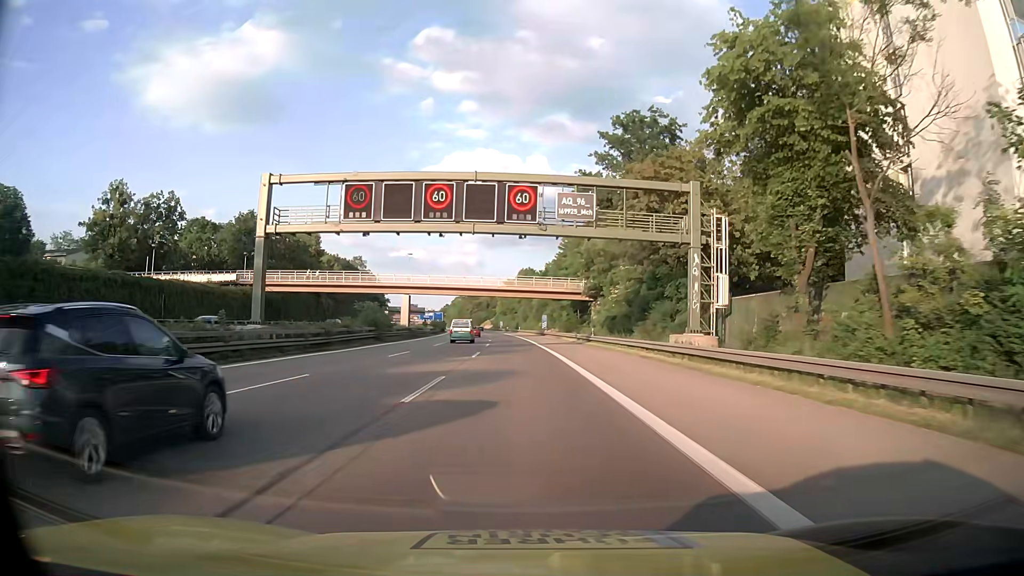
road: motorway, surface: asphalt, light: Day
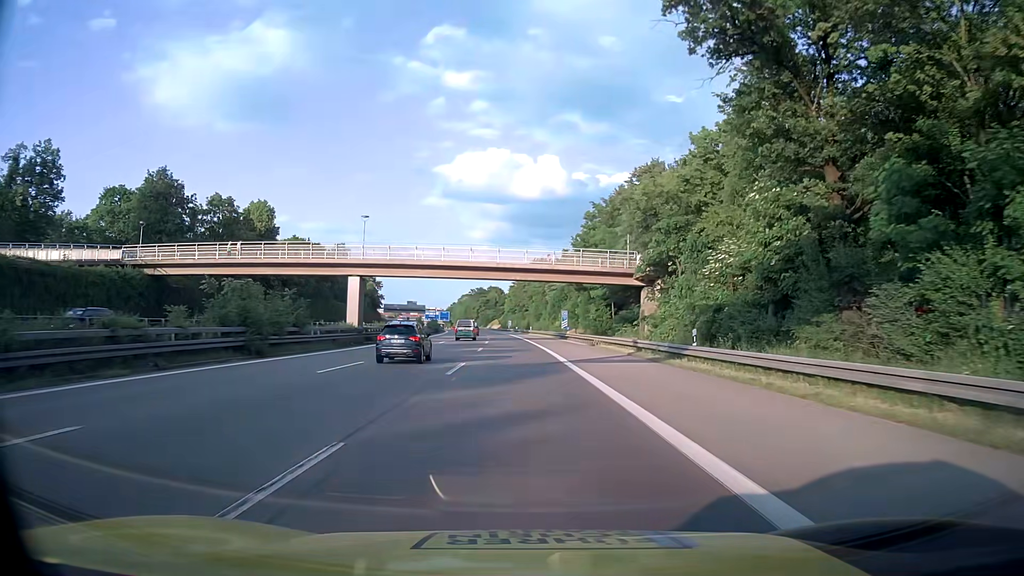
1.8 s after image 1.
(-0.2, +29.0) m; -1°
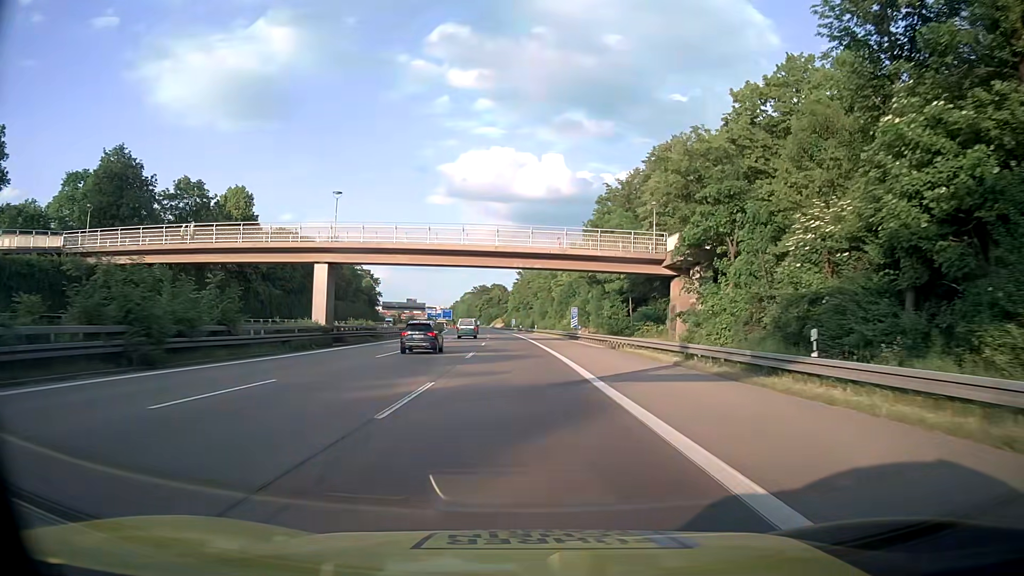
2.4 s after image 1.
(0.0, +9.7) m; 0°
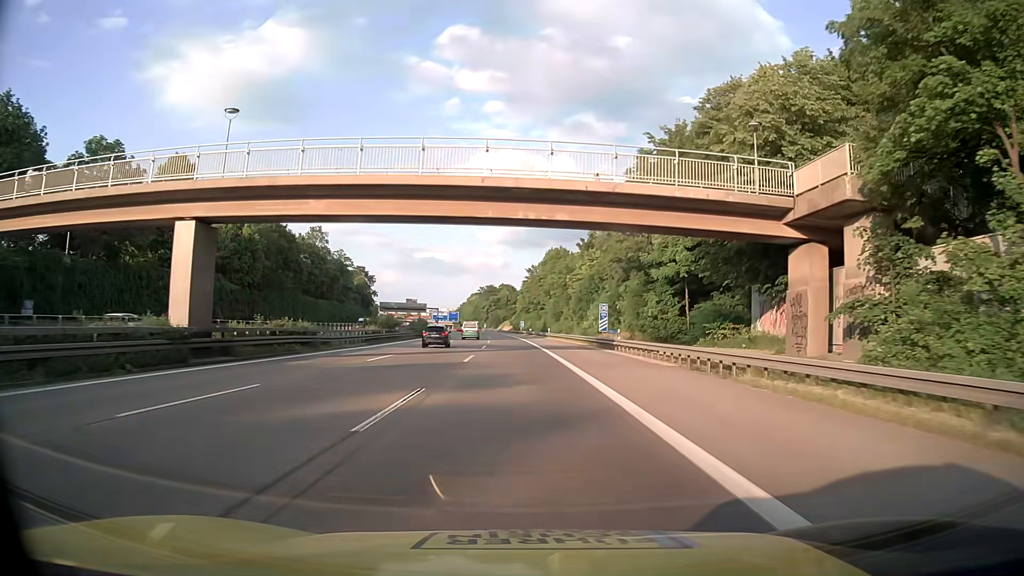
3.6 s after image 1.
(-0.4, +19.4) m; -2°
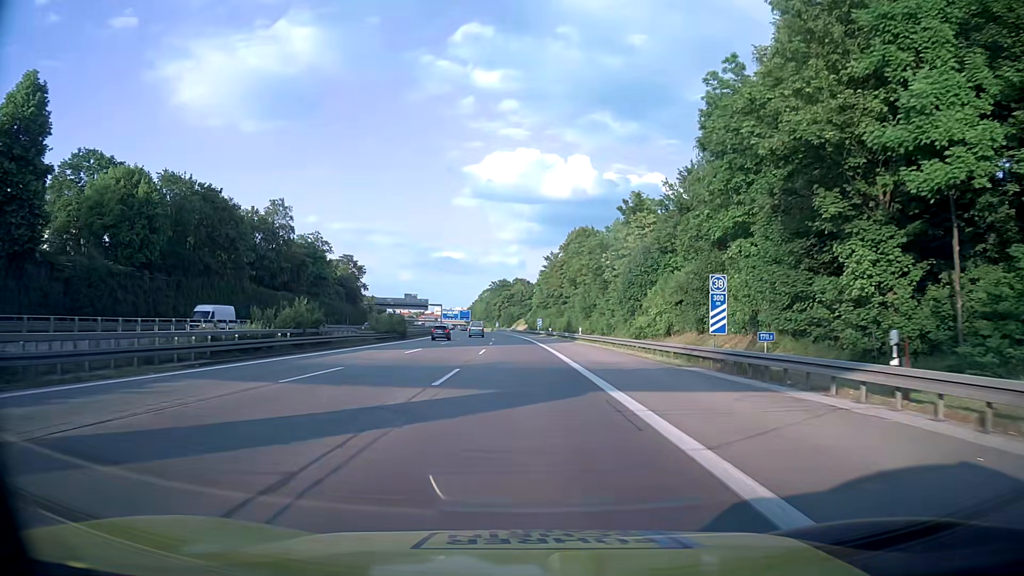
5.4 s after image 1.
(-0.2, +29.2) m; 0°
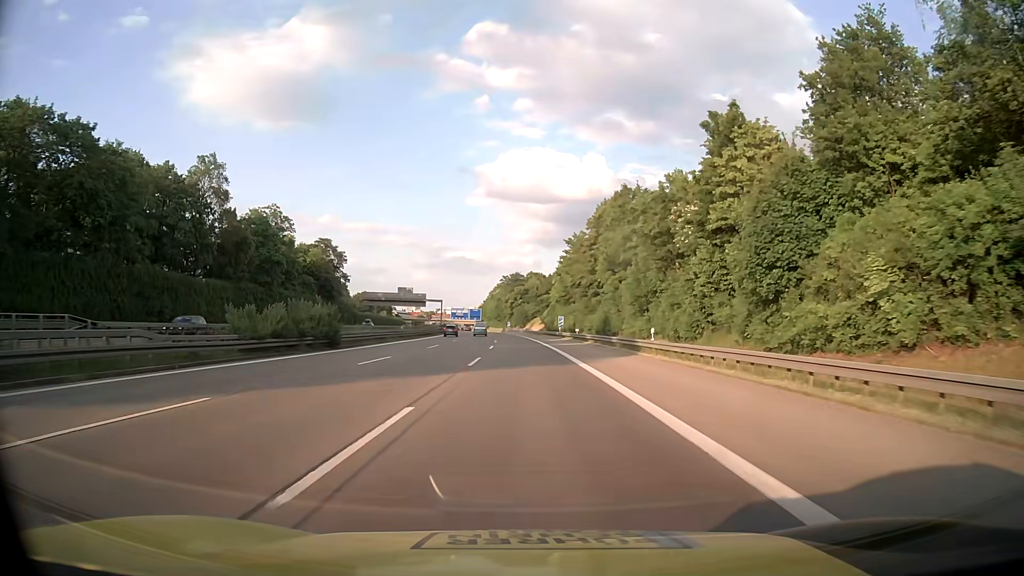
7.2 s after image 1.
(-0.7, +29.2) m; -2°
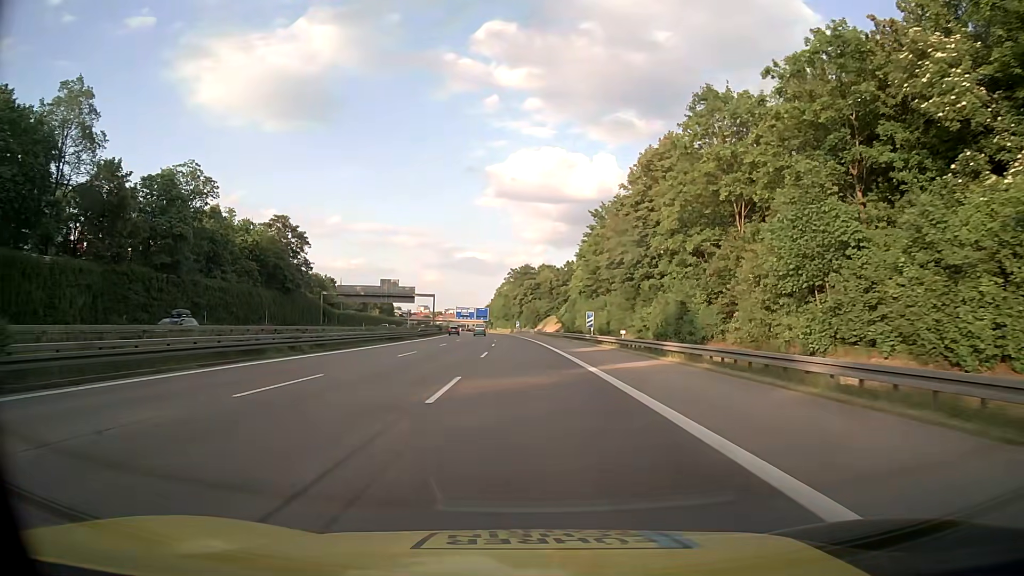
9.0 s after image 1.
(-0.2, +29.3) m; -1°
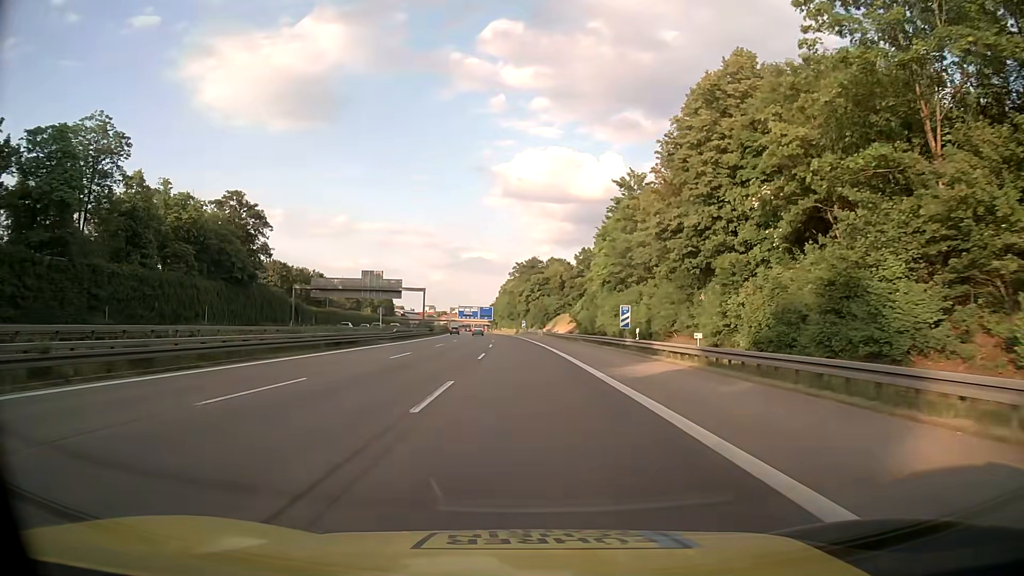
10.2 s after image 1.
(-0.1, +19.5) m; -1°
(0, +10) (0, +20) (0, +30) (0, +40) (0, +50) (0, +60) (-1, +70) (-1, +80) (-2, +90) (-2, +100) m
